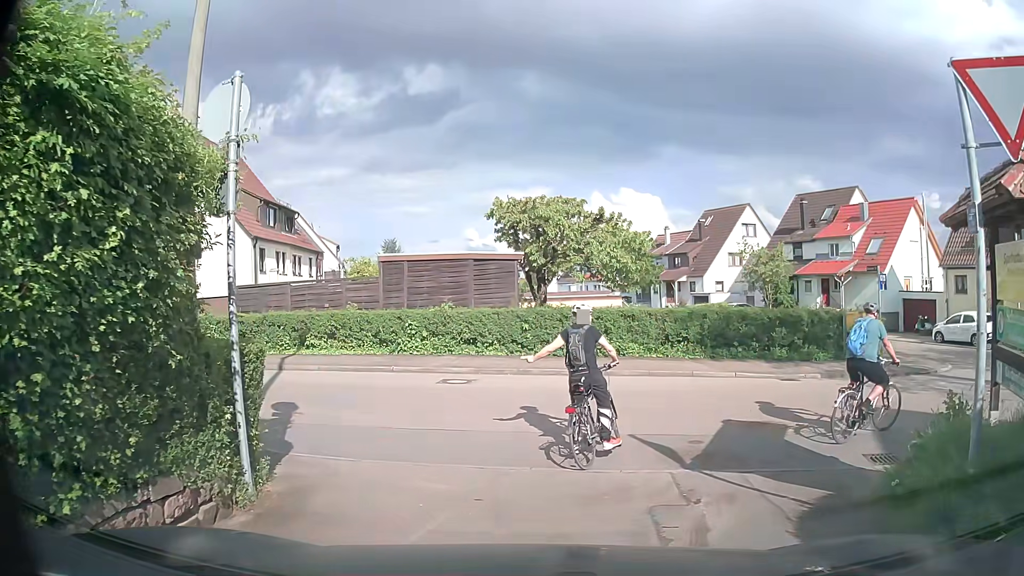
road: service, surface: asphalt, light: Day
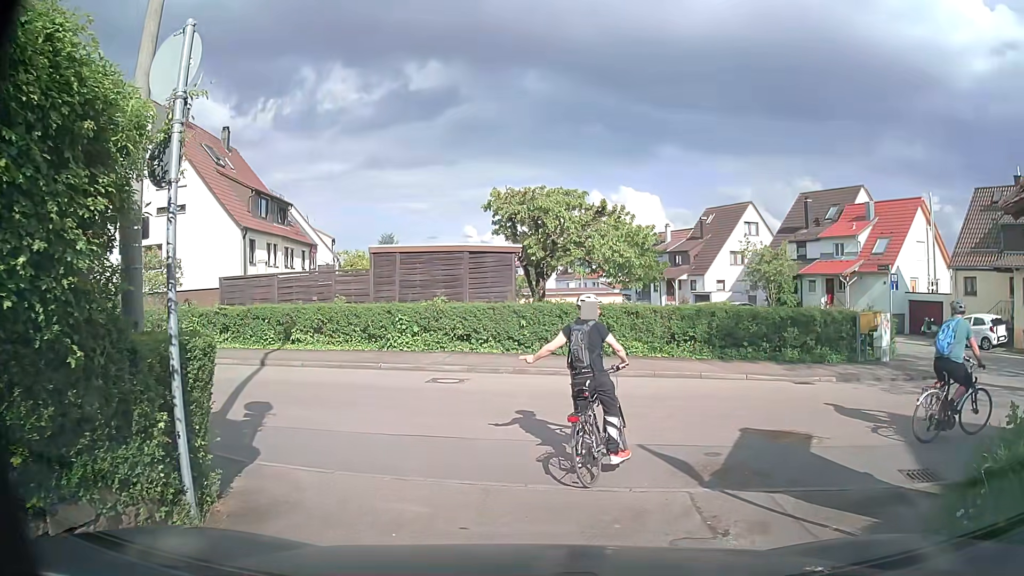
(0.0, +1.0) m; -1°
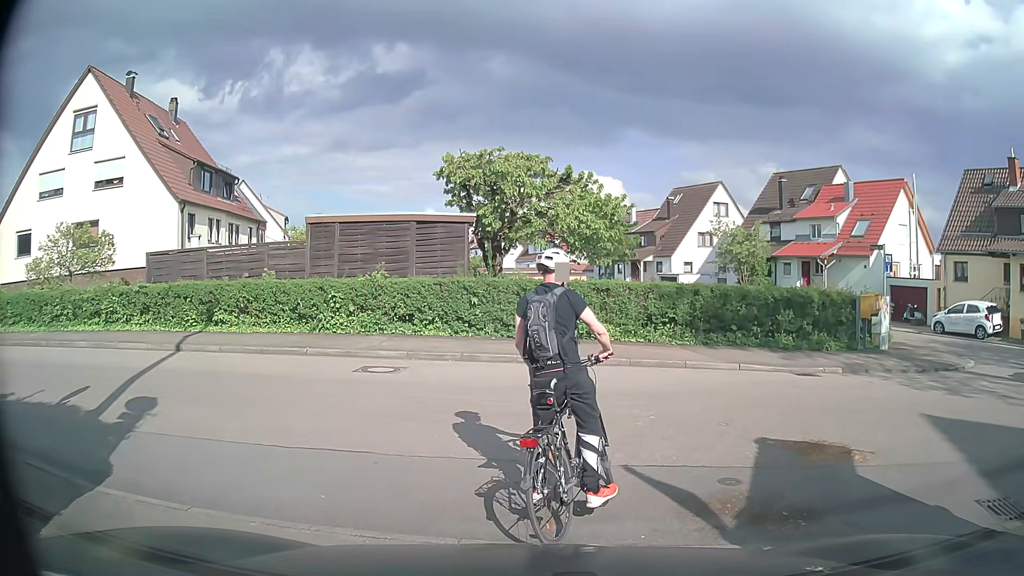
(+0.1, +2.2) m; +3°
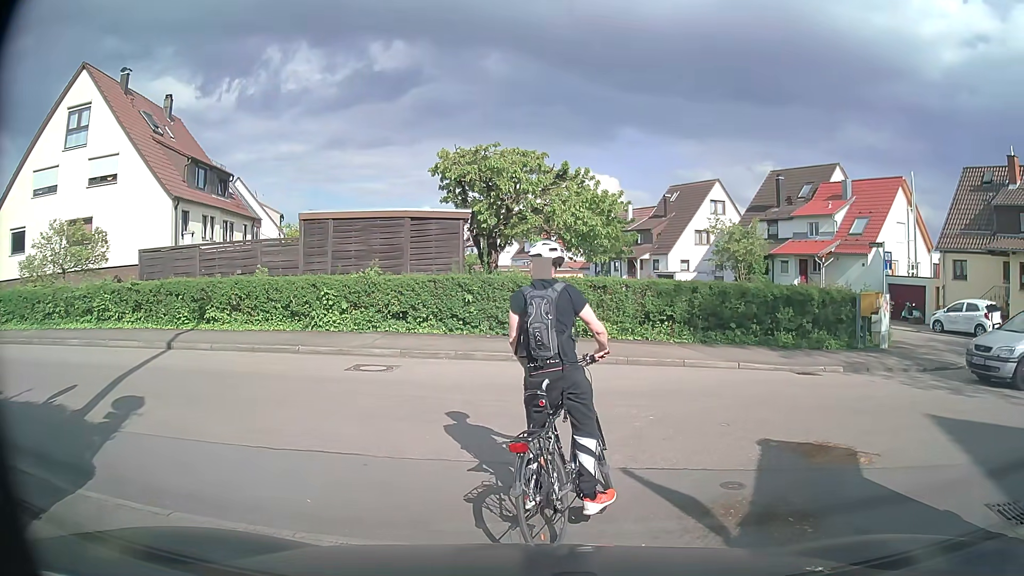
(0.0, +0.2) m; 0°
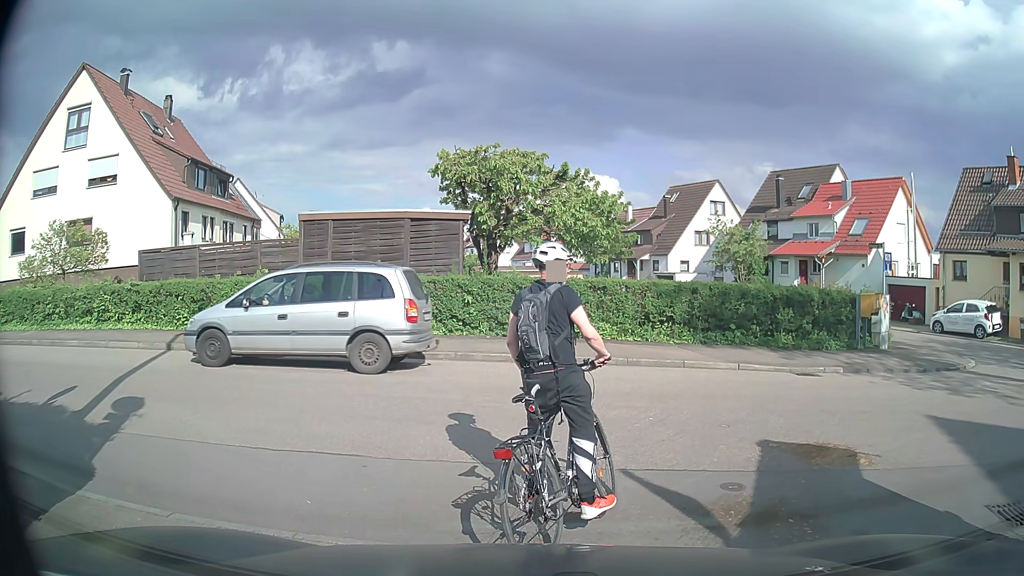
(0.0, +0.1) m; 0°
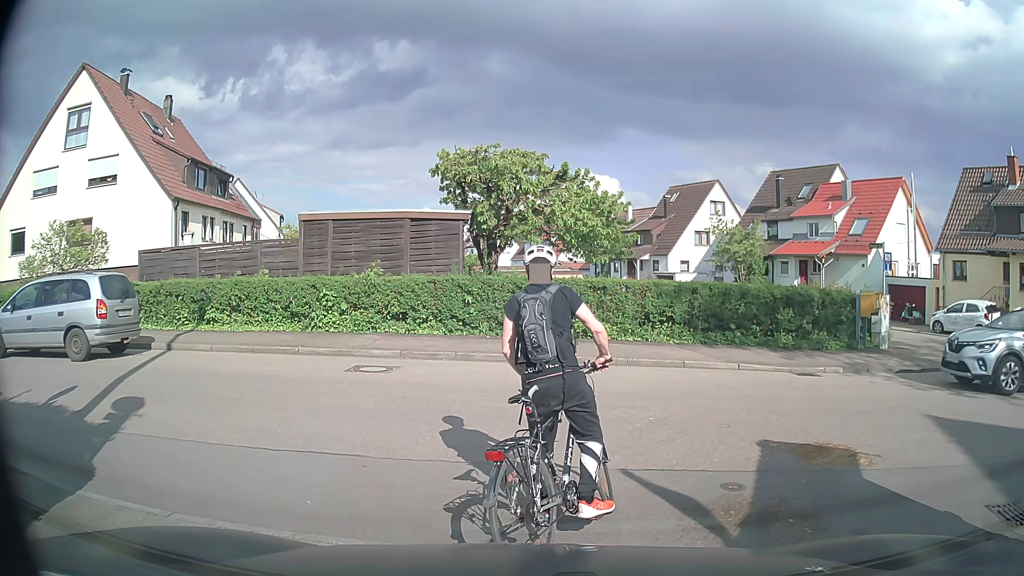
(0.0, 0.0) m; 0°
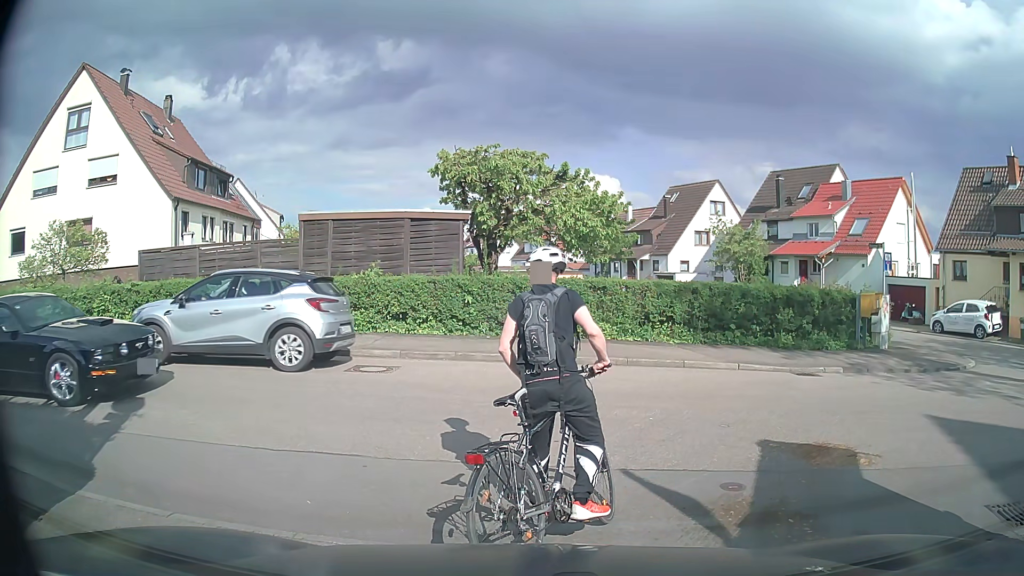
(0.0, 0.0) m; 0°
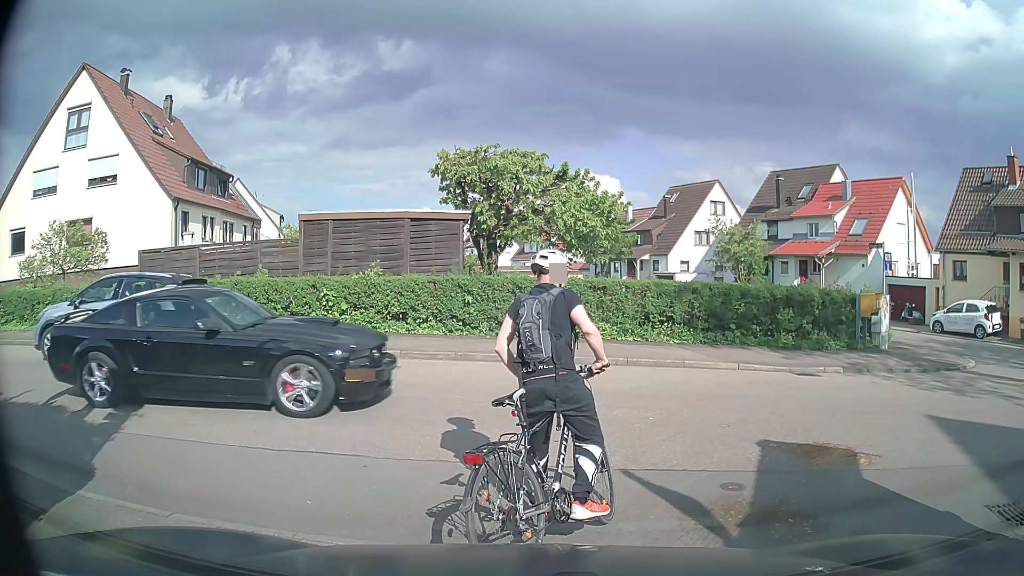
(0.0, 0.0) m; 0°
